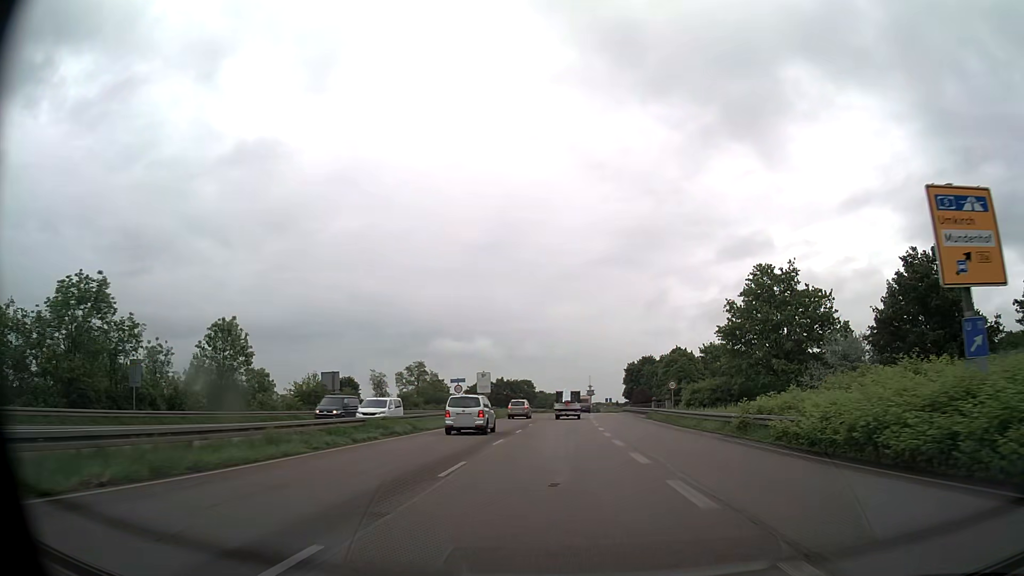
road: trunk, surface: asphalt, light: Day
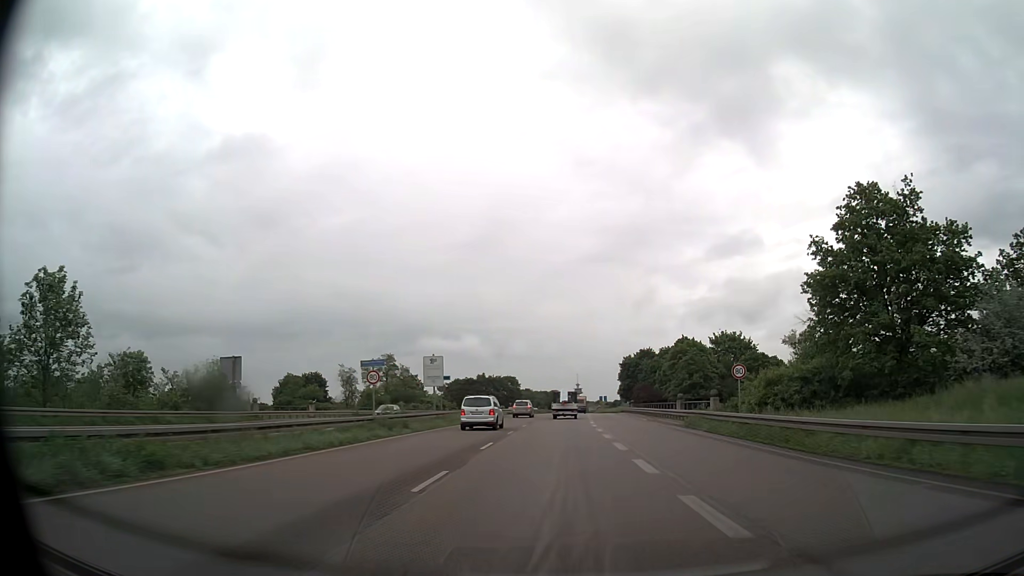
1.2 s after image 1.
(+0.2, +19.8) m; +1°
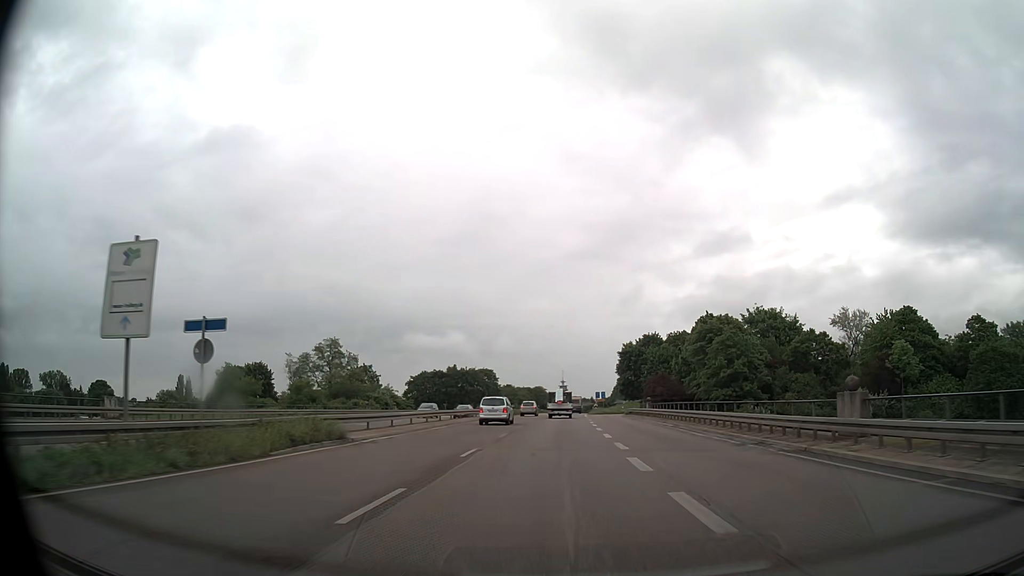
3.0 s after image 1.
(+0.3, +29.7) m; +1°
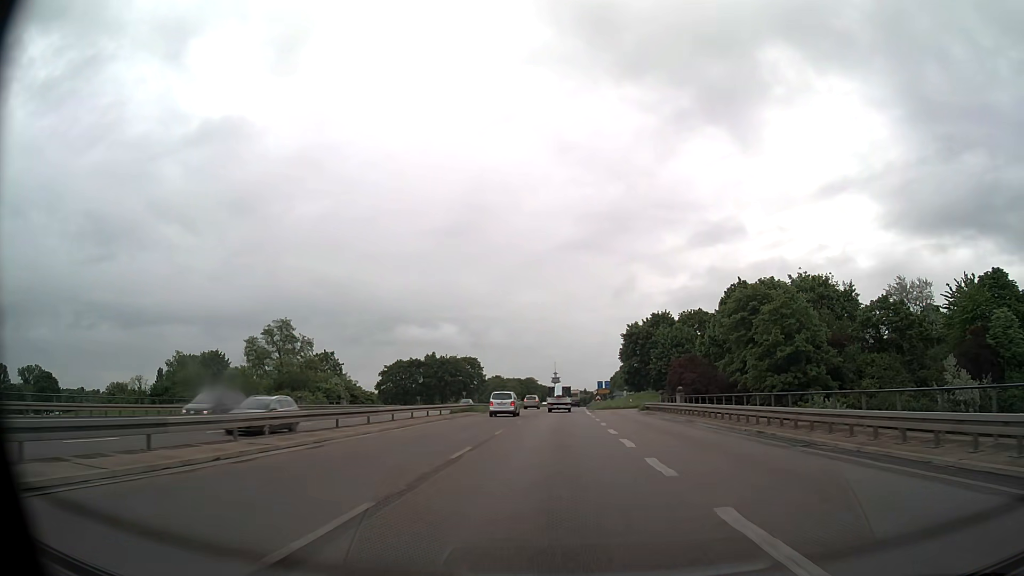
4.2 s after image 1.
(+0.1, +19.9) m; +1°
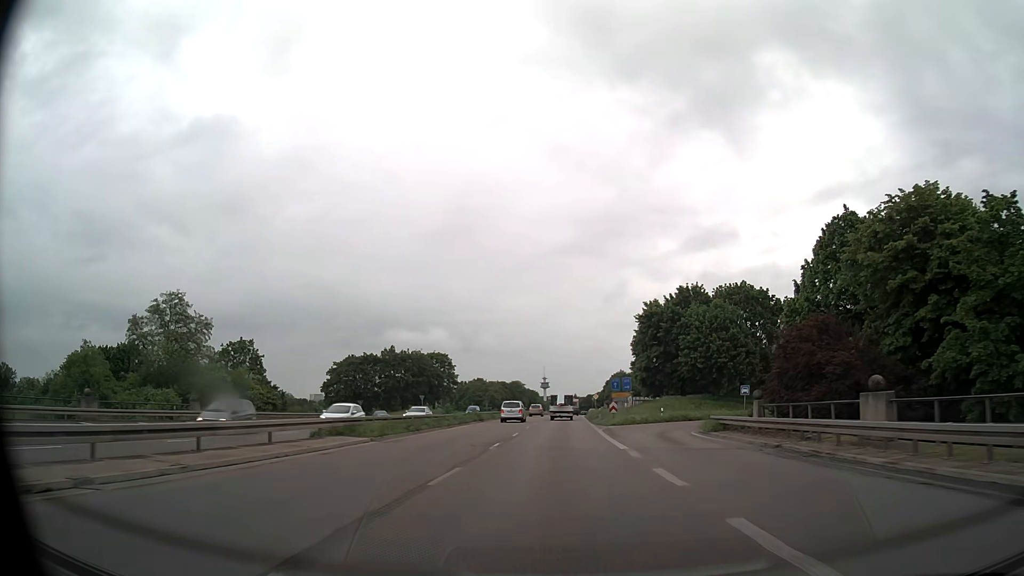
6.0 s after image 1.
(+0.1, +30.0) m; +1°
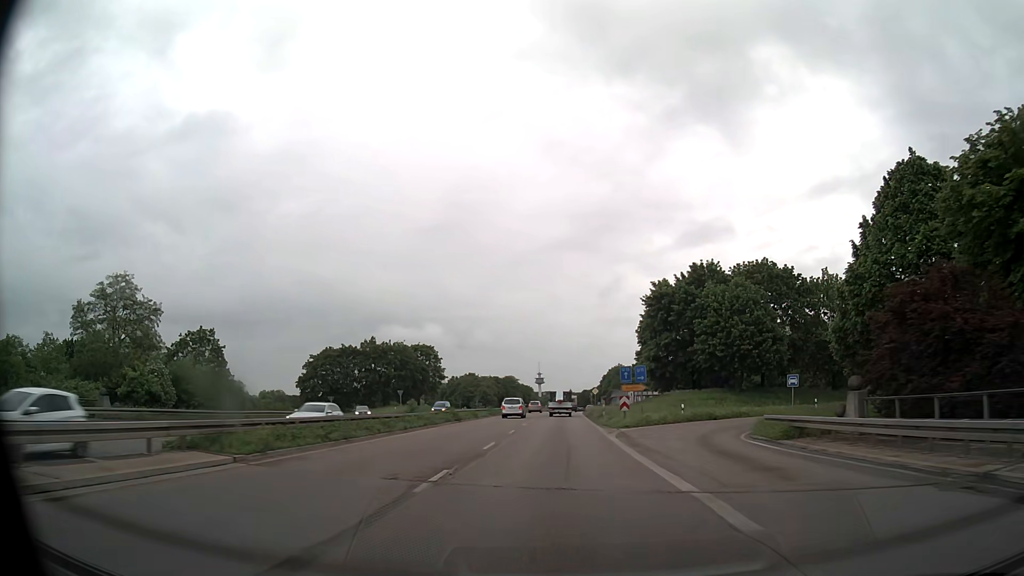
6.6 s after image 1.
(+0.1, +10.1) m; +1°
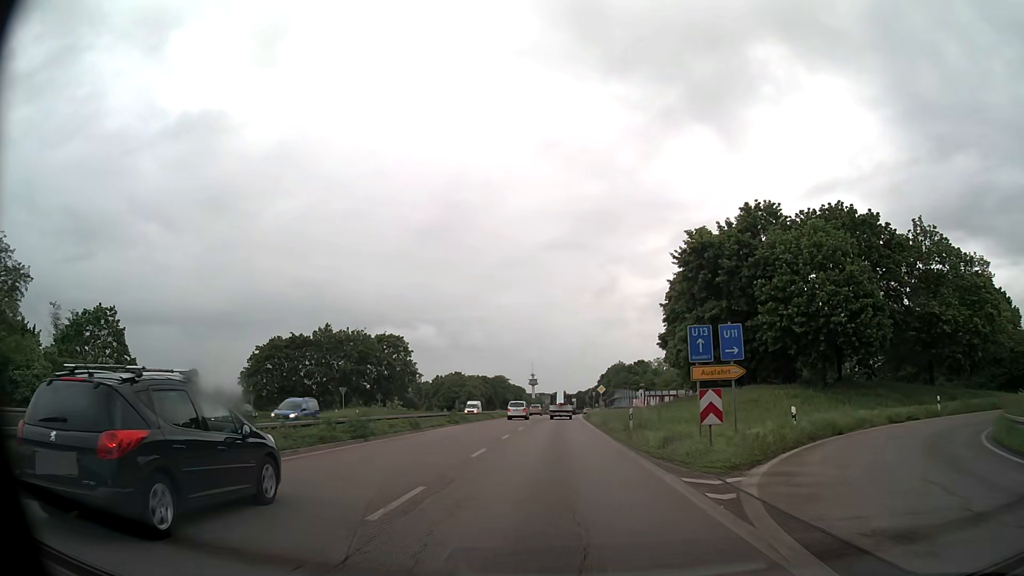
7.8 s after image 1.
(+0.1, +20.2) m; 0°
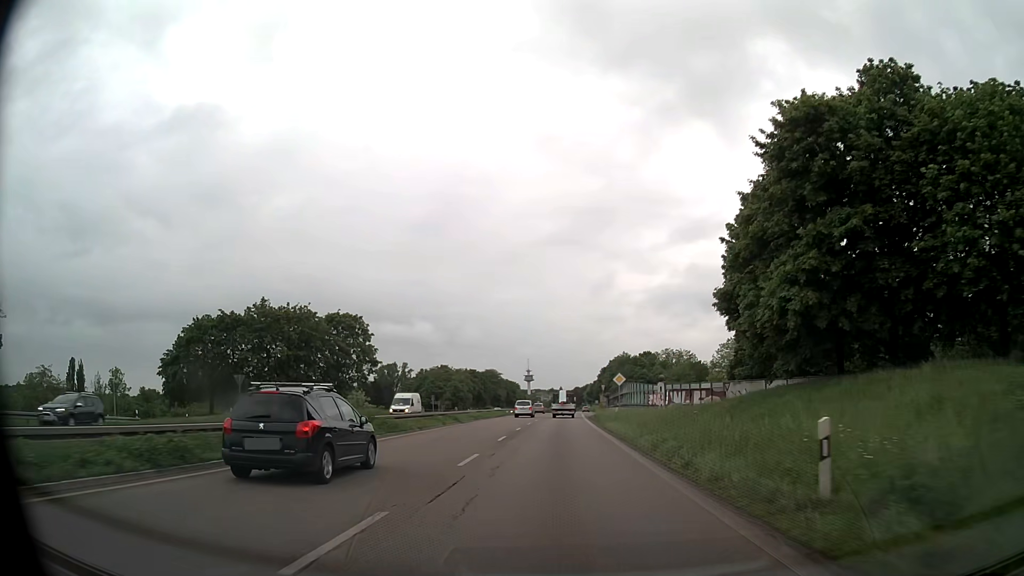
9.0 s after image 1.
(+0.1, +20.4) m; +1°
(0, +10) (0, +20) (0, +30) (0, +40) (+1, +50) (+1, +60) (+1, +70) (+1, +80) (+2, +90) (+2, +100) m
